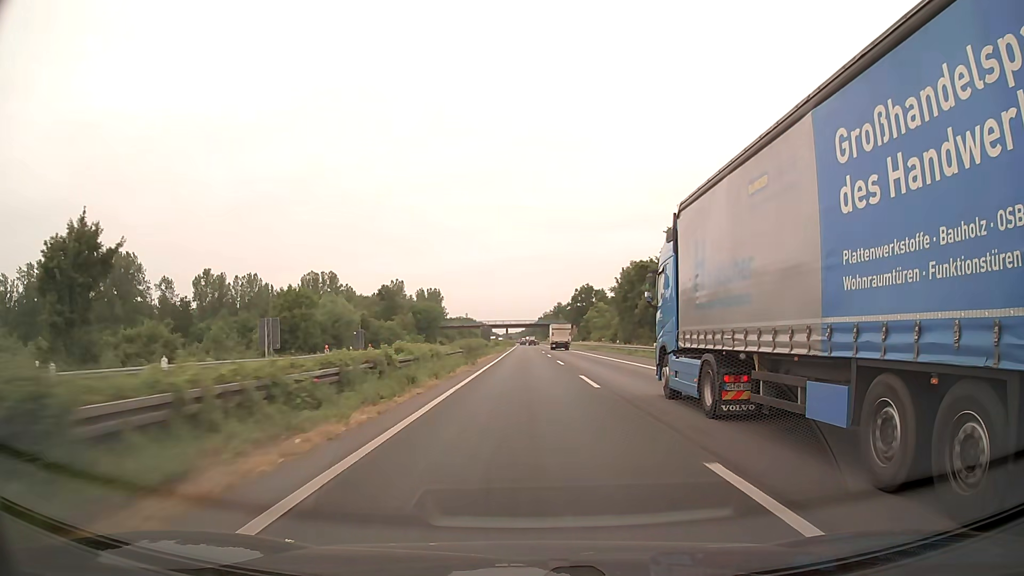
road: motorway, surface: asphalt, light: Day
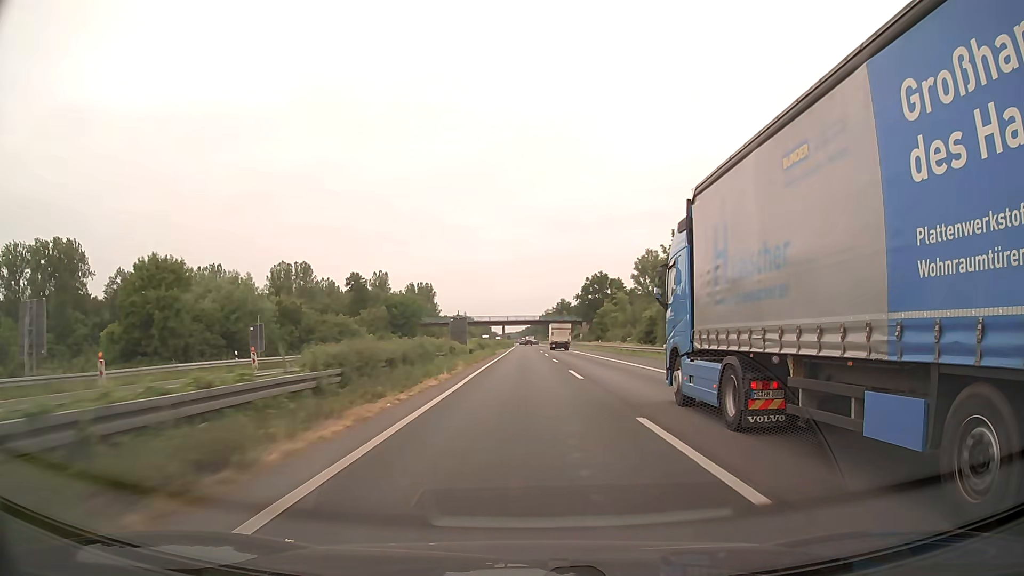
(0.0, +31.6) m; 0°
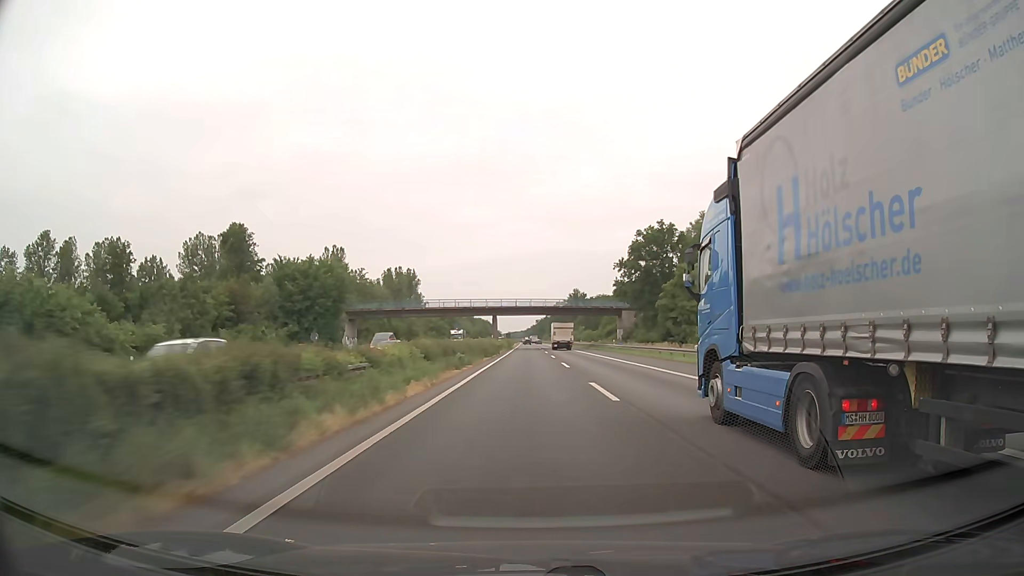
(-0.3, +63.2) m; 0°
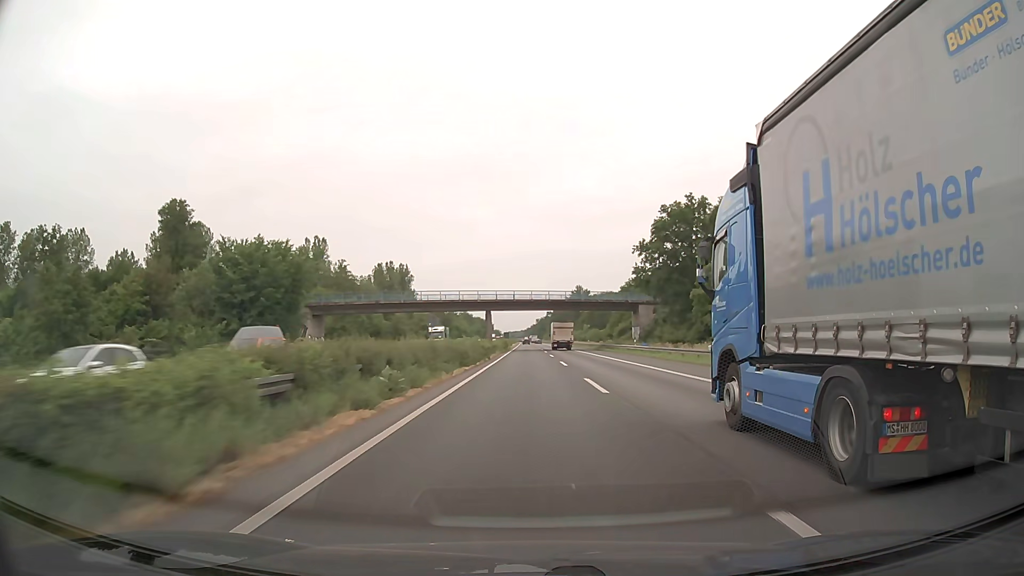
(0.0, +15.8) m; 0°
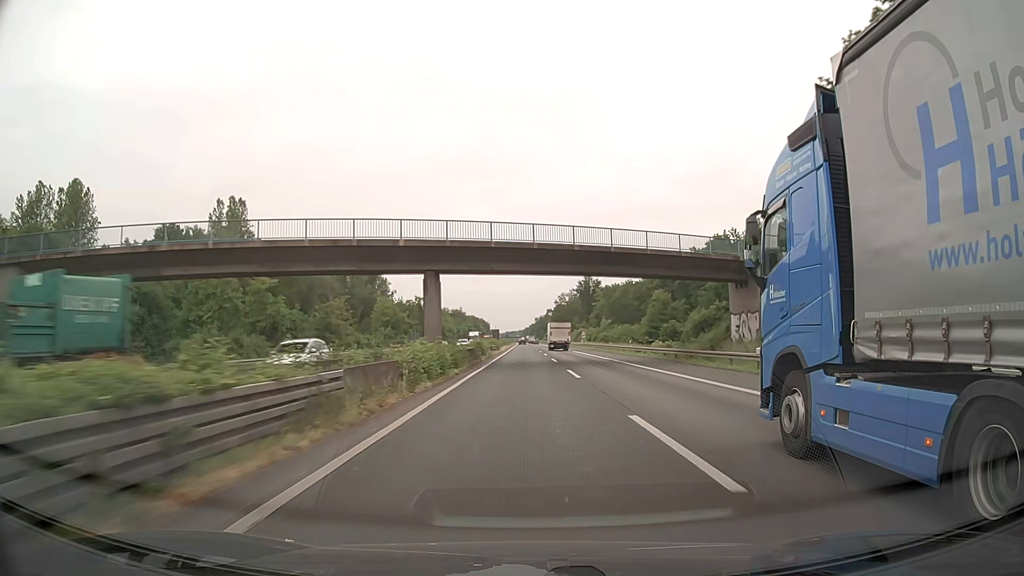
(+0.1, +47.4) m; 0°
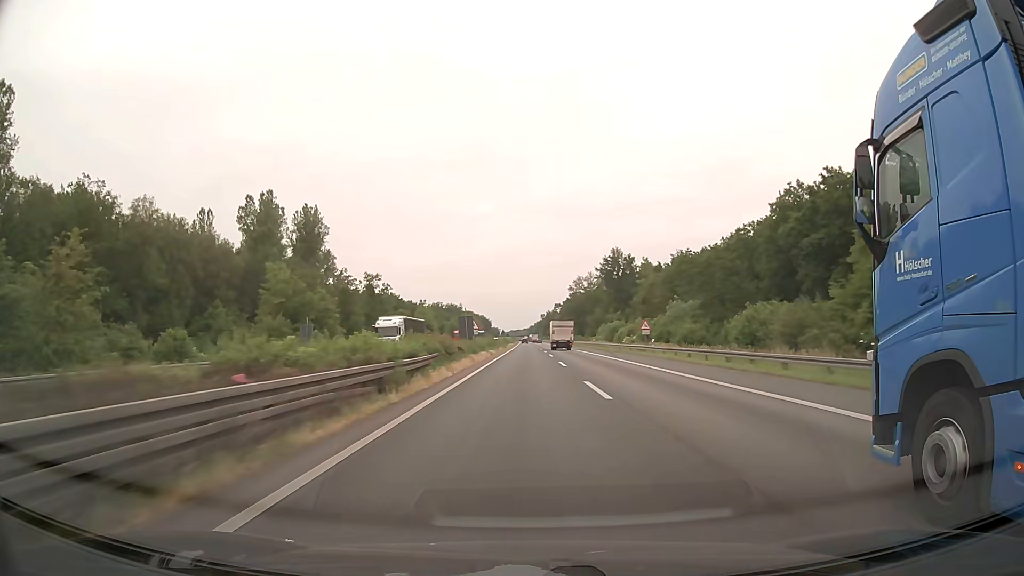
(-0.1, +63.3) m; 0°
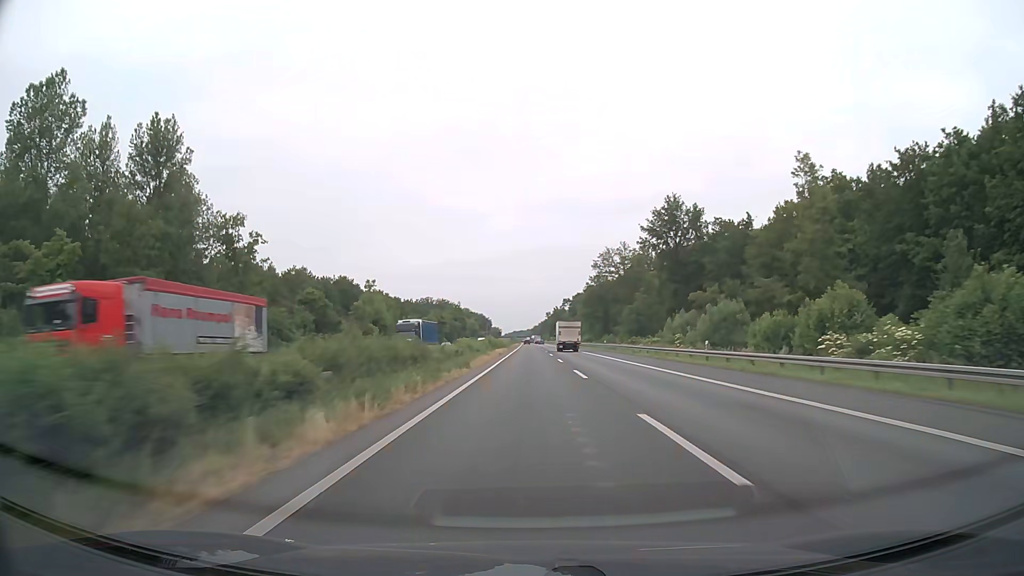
(-0.4, +63.3) m; -1°
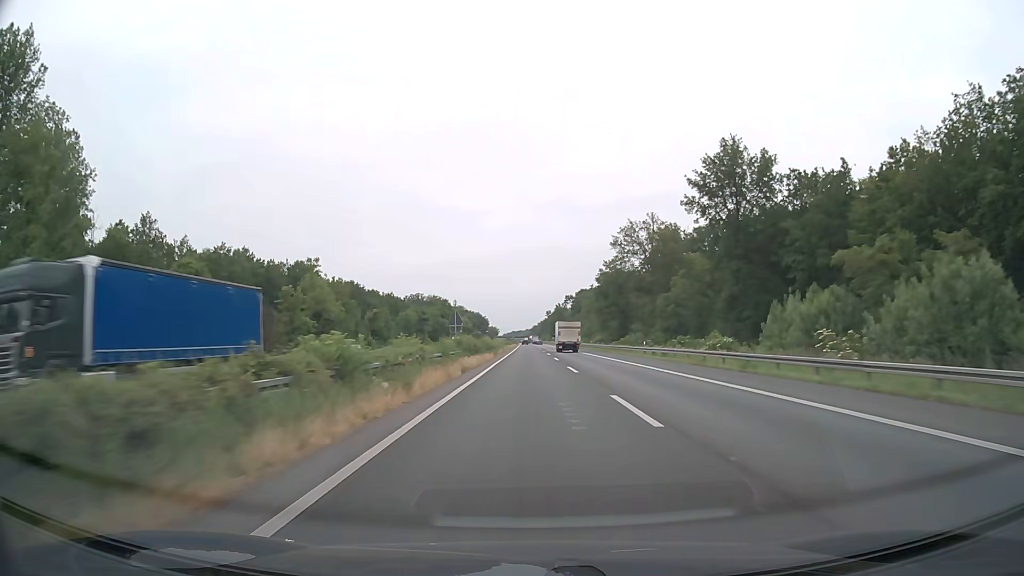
(+0.1, +31.6) m; 0°
(0, +10) (0, +20) (0, +30) (0, +40) (0, +50) (0, +60) (0, +70) (0, +80) (0, +90) (0, +100) m
